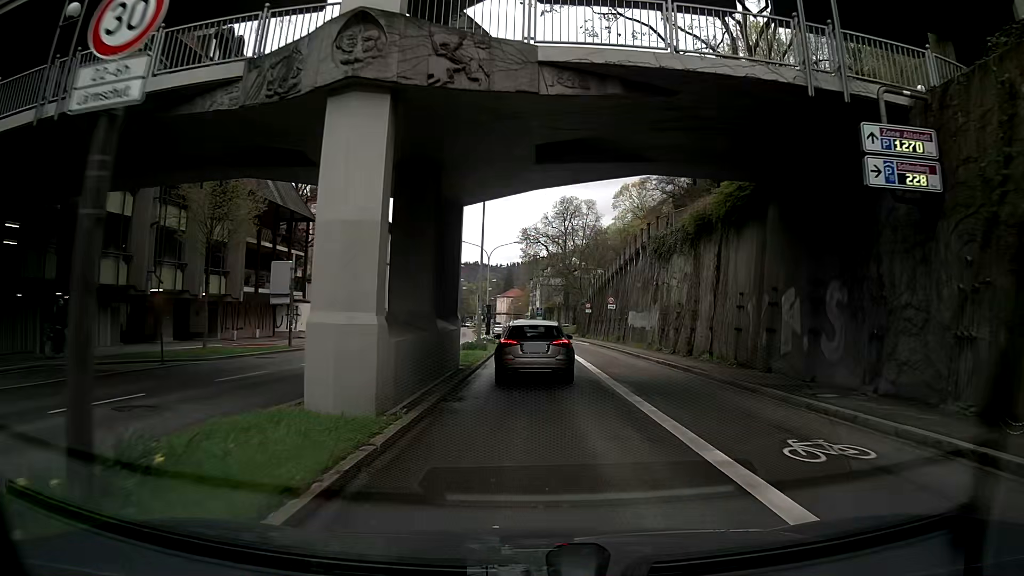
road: primary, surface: asphalt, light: Day
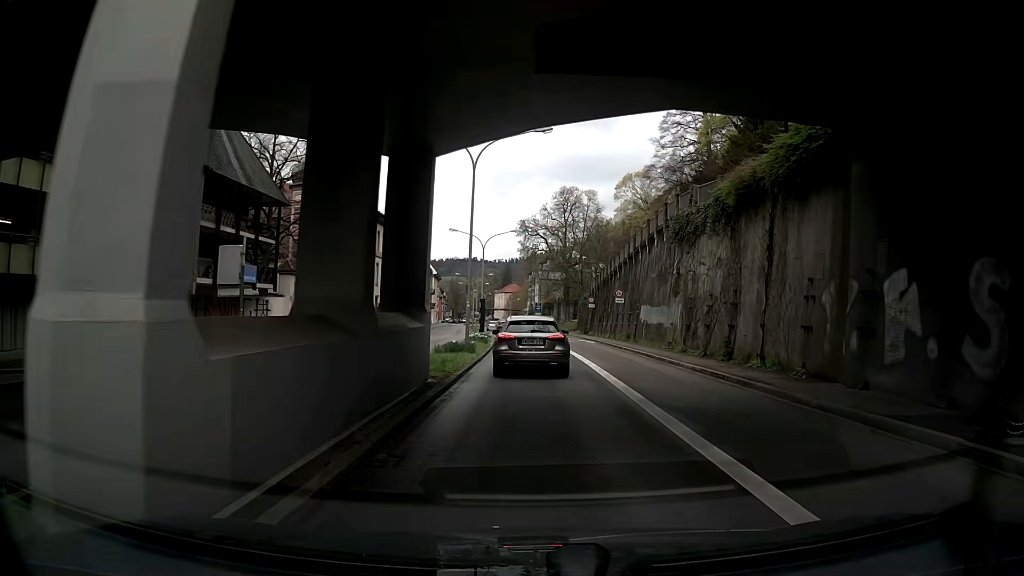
(0.0, +5.6) m; 0°
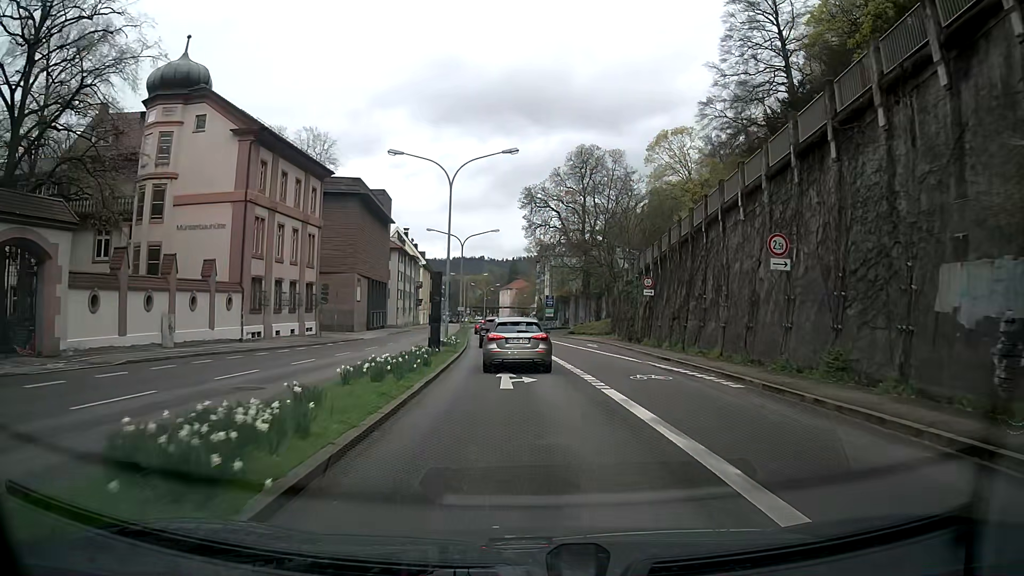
(+0.7, +29.8) m; 0°
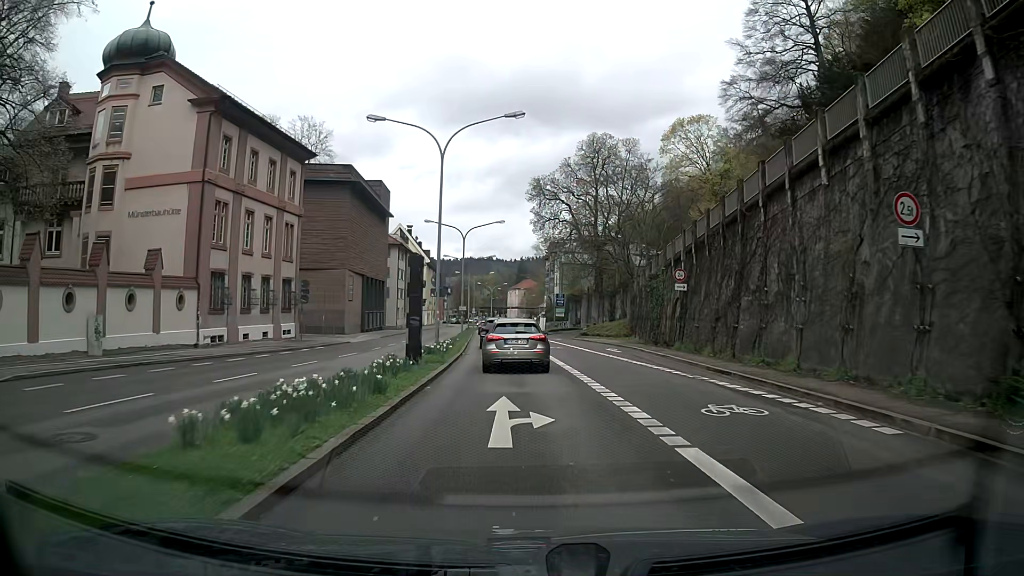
(-0.1, +6.2) m; -1°
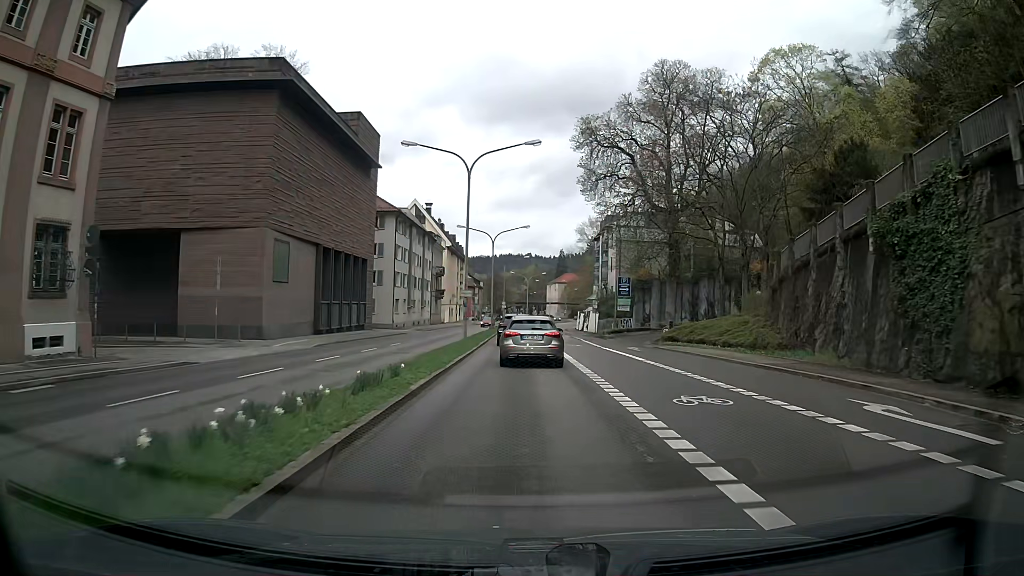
(-0.9, +25.6) m; -4°
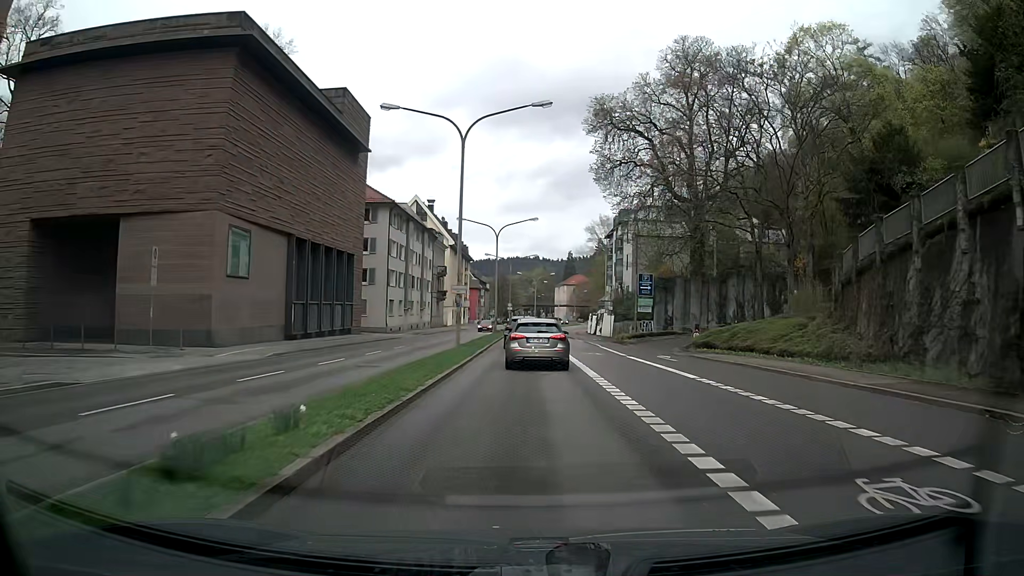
(-0.1, +6.6) m; -1°
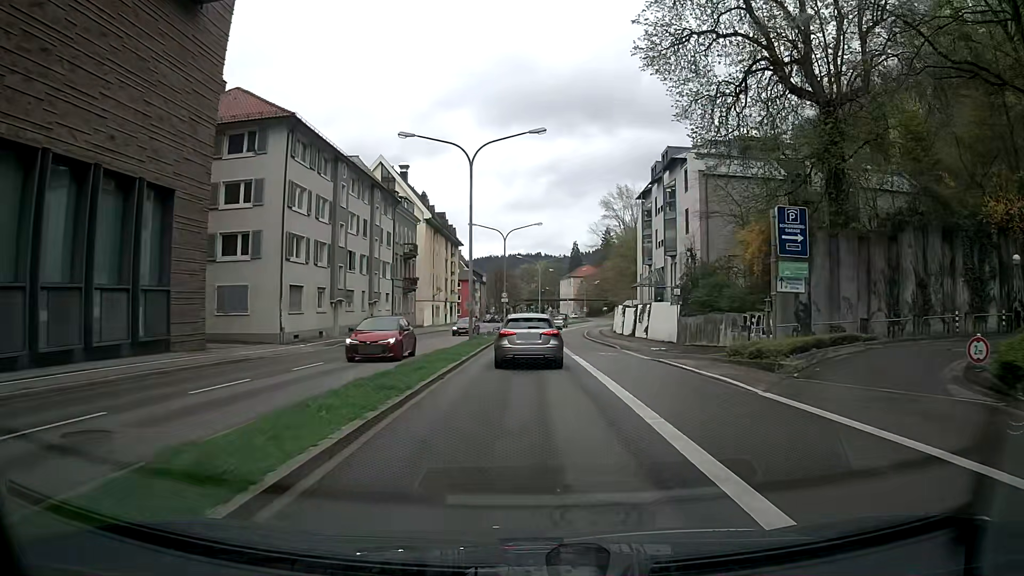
(-0.2, +26.8) m; 0°
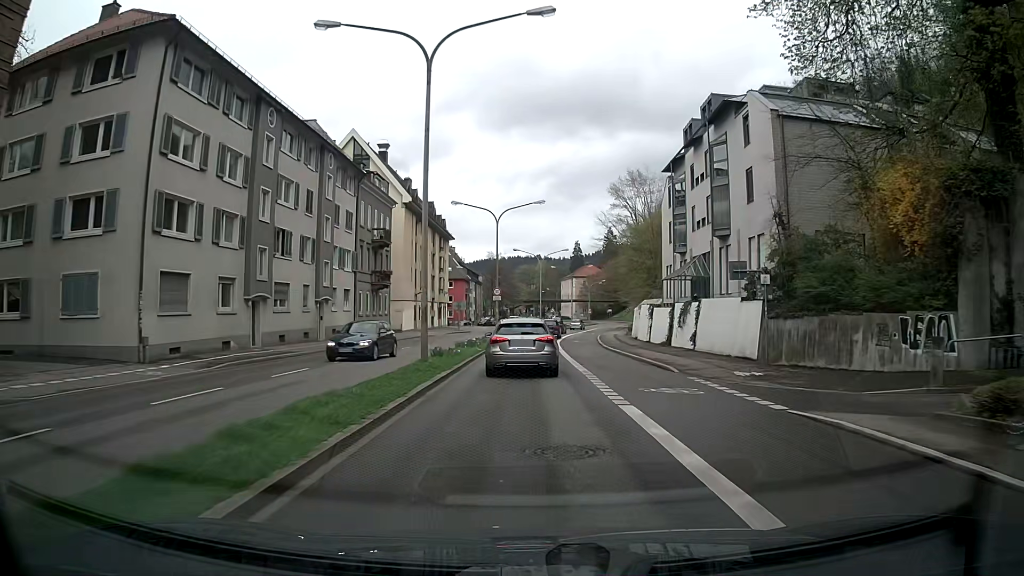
(-0.1, +13.4) m; 0°
(0, +10) (0, +20) (0, +30) (0, +40) (0, +50) (+1, +60) (+2, +70) (+3, +80) (+5, +90) (+6, +100) m
